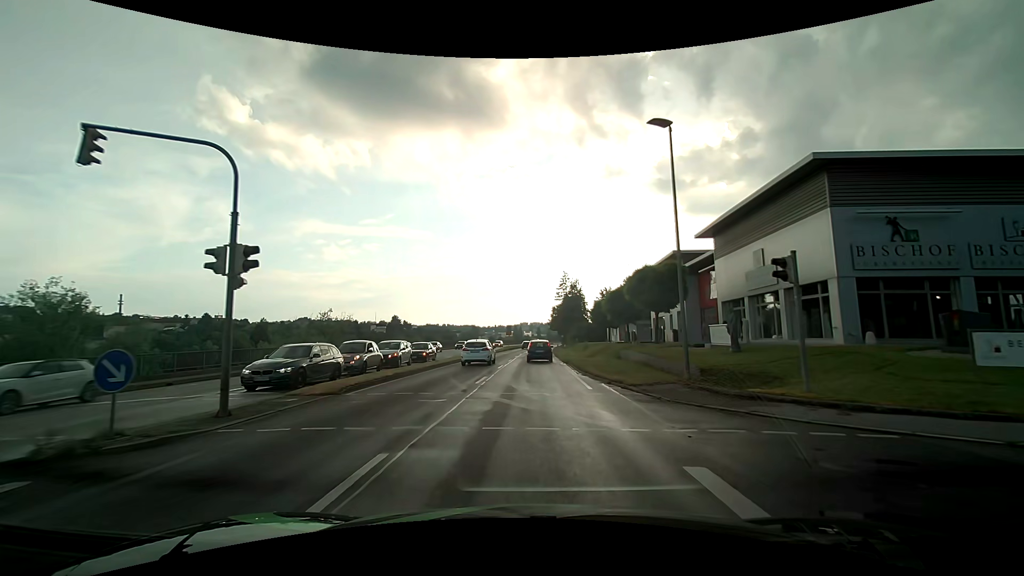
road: primary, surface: asphalt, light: Day
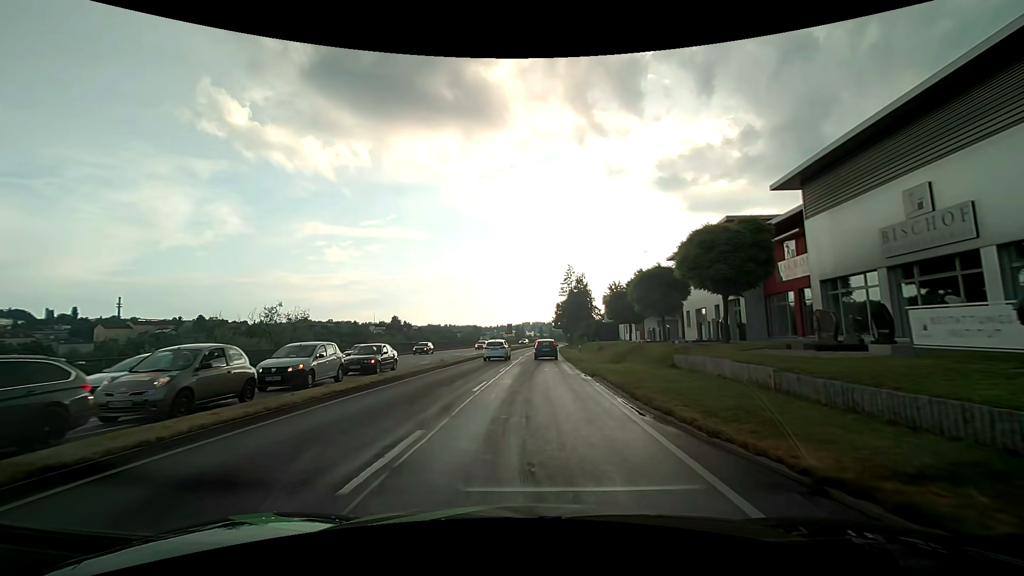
(-0.1, +11.6) m; -1°
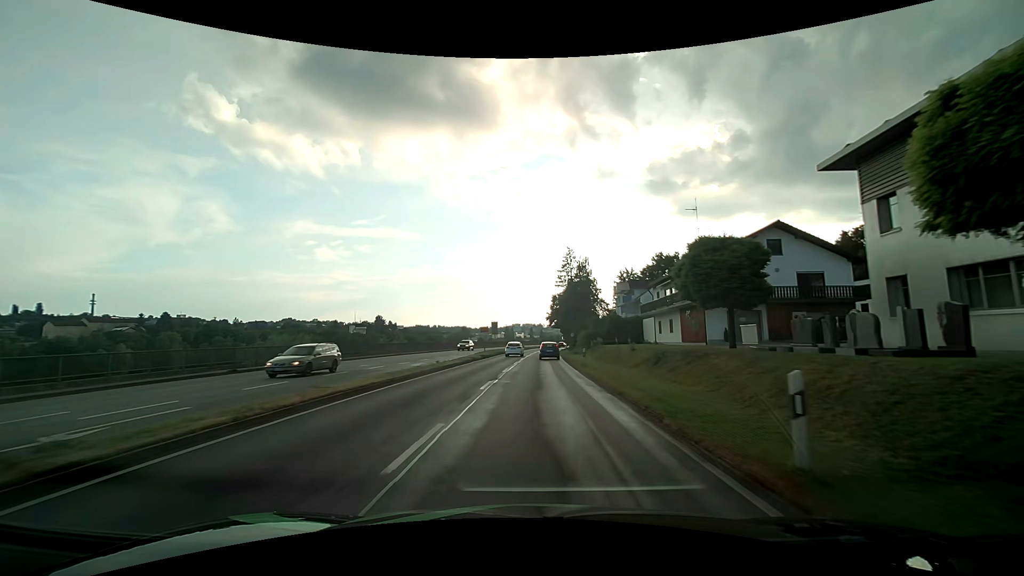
(+0.3, +26.8) m; +1°
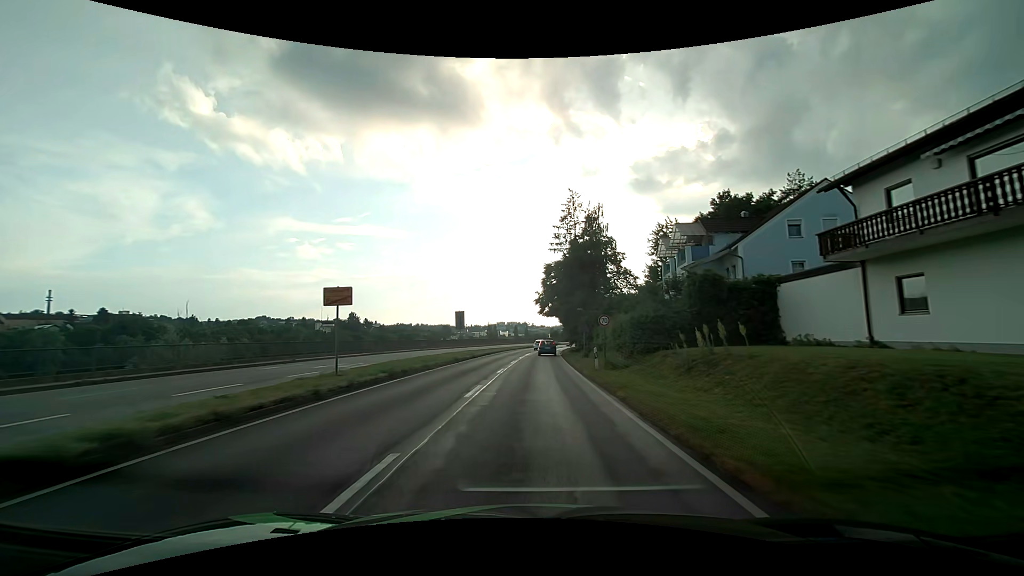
(+0.5, +38.9) m; +2°
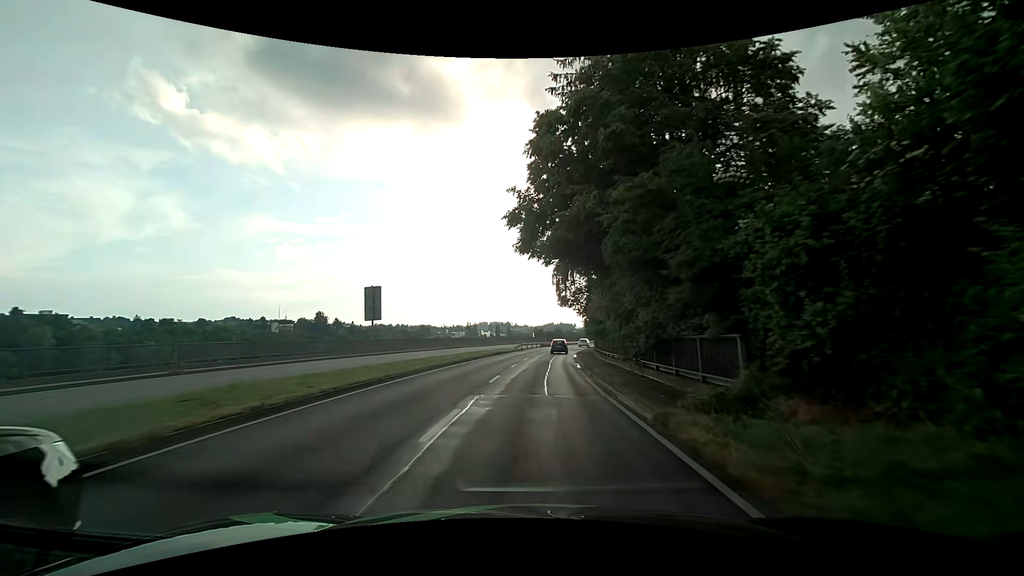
(+0.5, +41.7) m; +2°
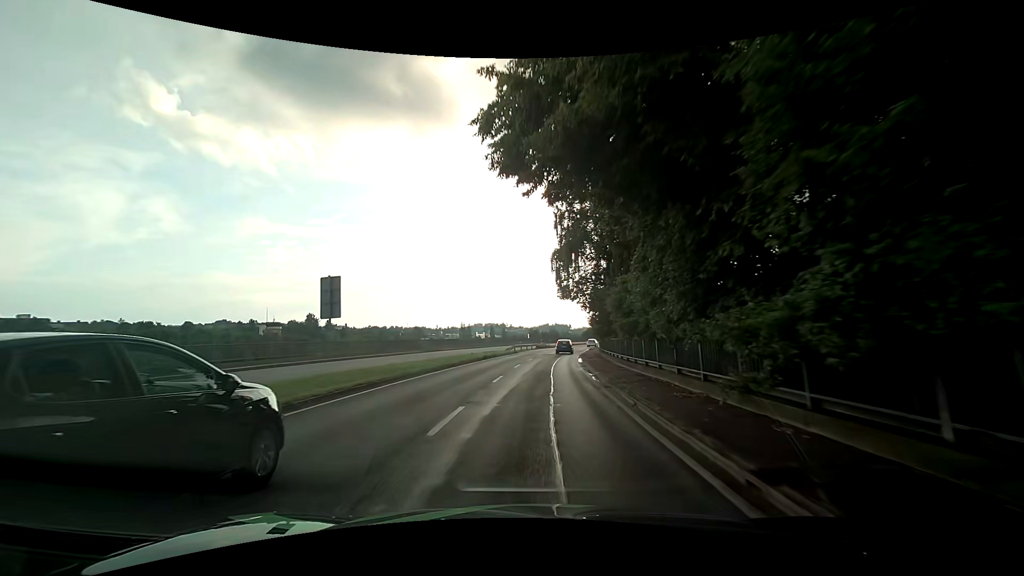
(+0.1, +8.8) m; +1°
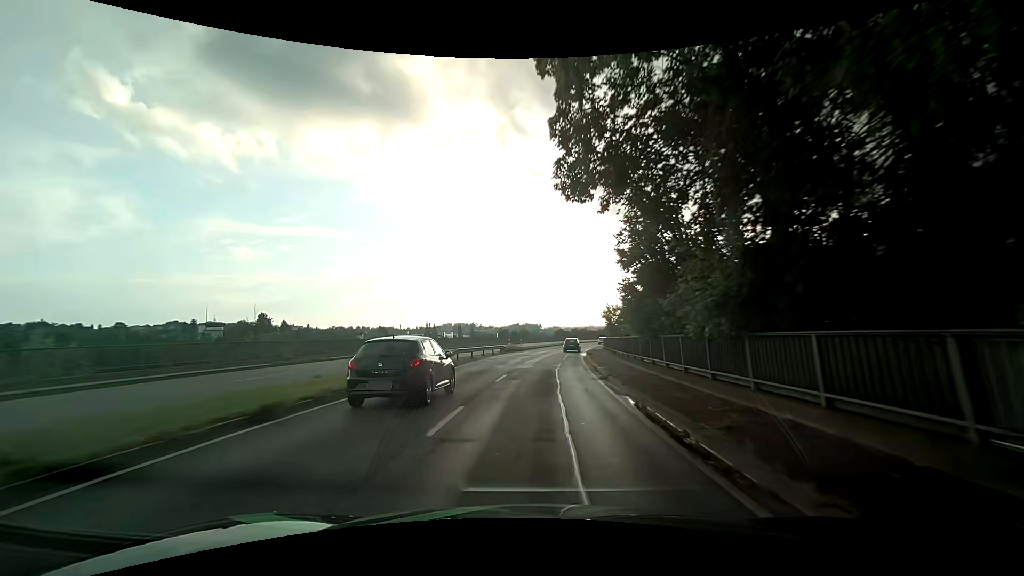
(+0.5, +27.3) m; +3°
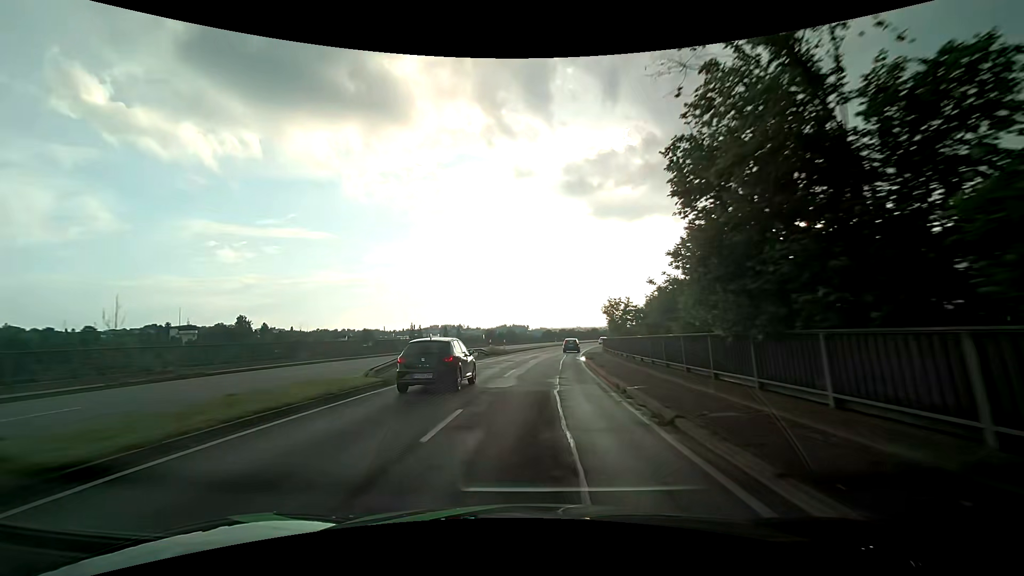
(+0.1, +9.4) m; +2°
(0, +10) (+1, +20) (+1, +30) (+2, +40) (+3, +50) (+5, +60) (+6, +70) (+8, +79) (+10, +89) (+13, +99) m
